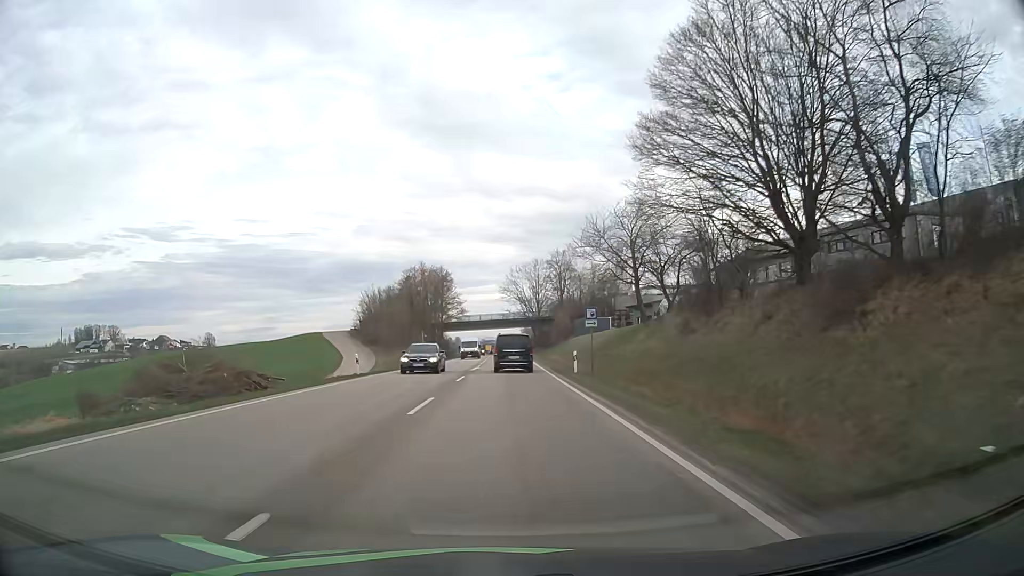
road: primary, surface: asphalt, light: Day
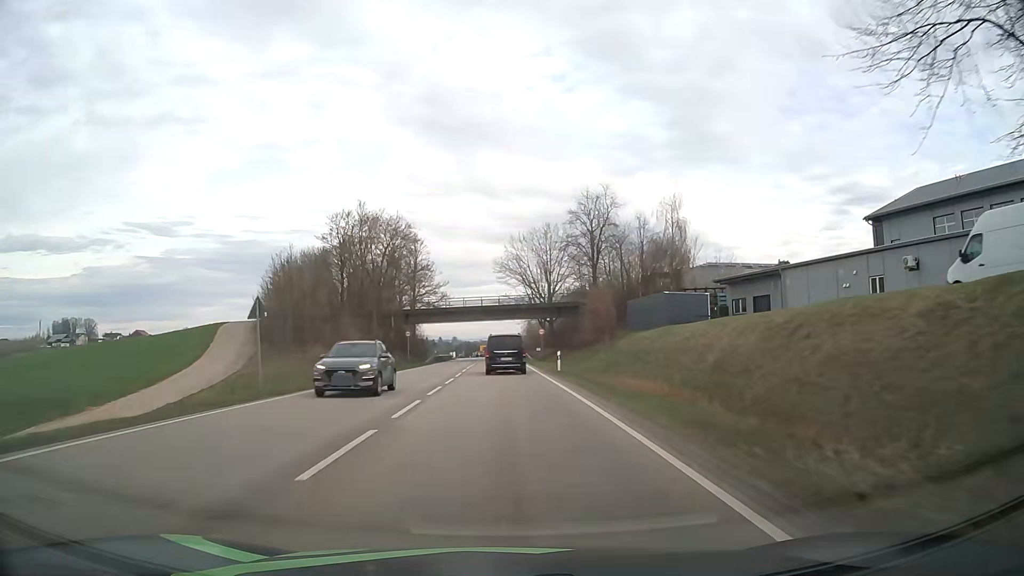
(0.0, +43.0) m; 0°
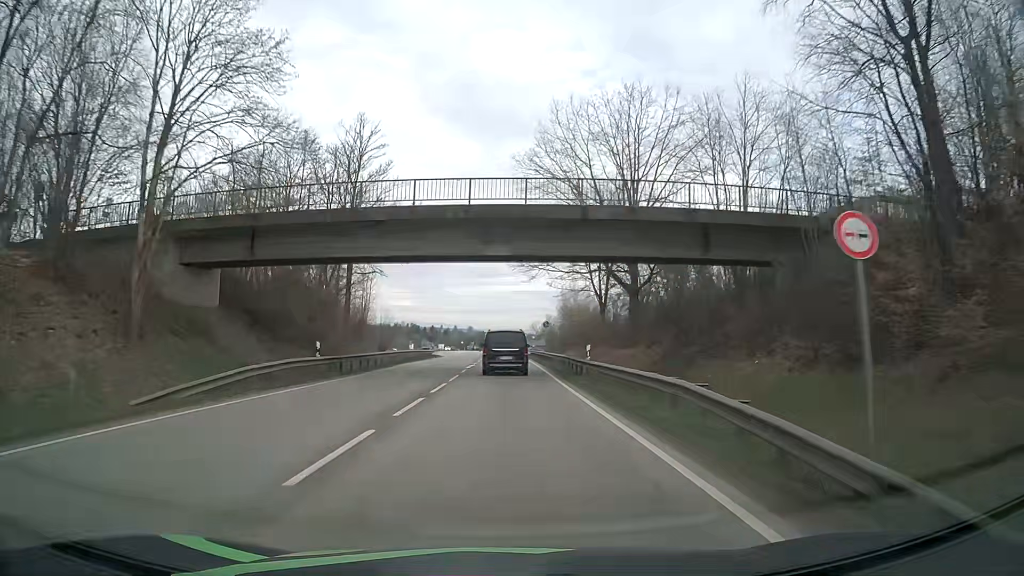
(-0.7, +54.9) m; -1°
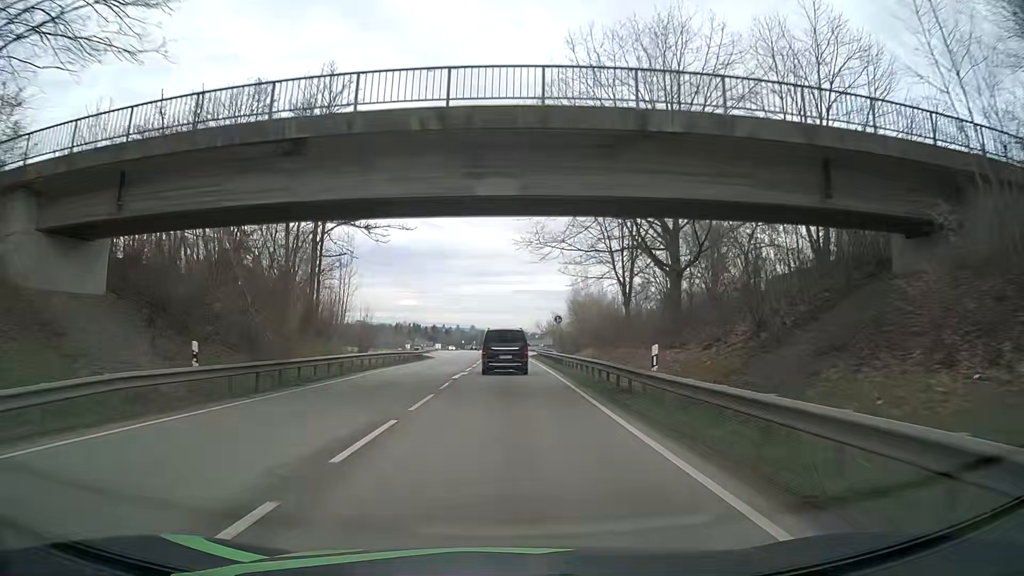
(0.0, +10.7) m; 0°
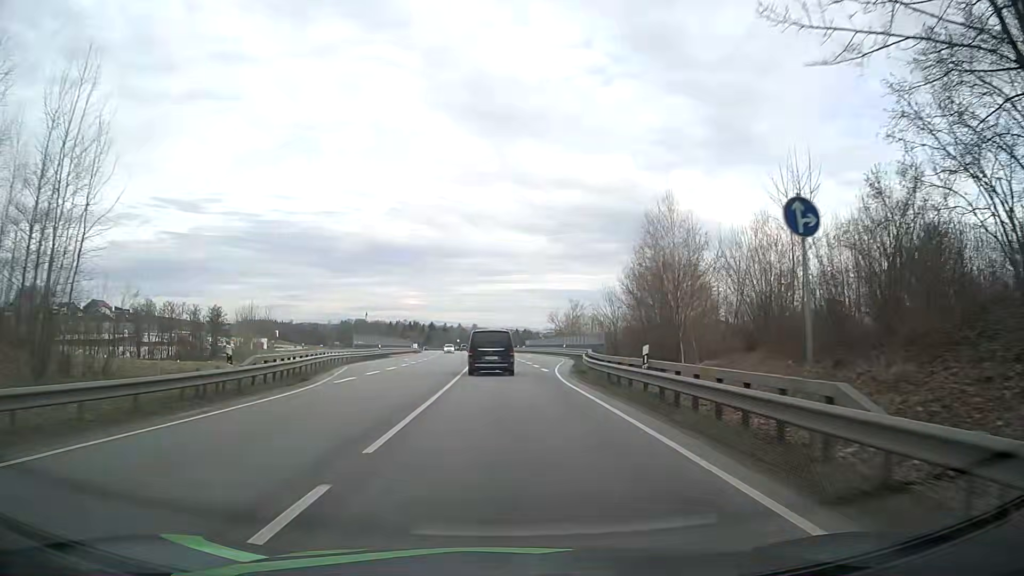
(-0.1, +41.5) m; 0°
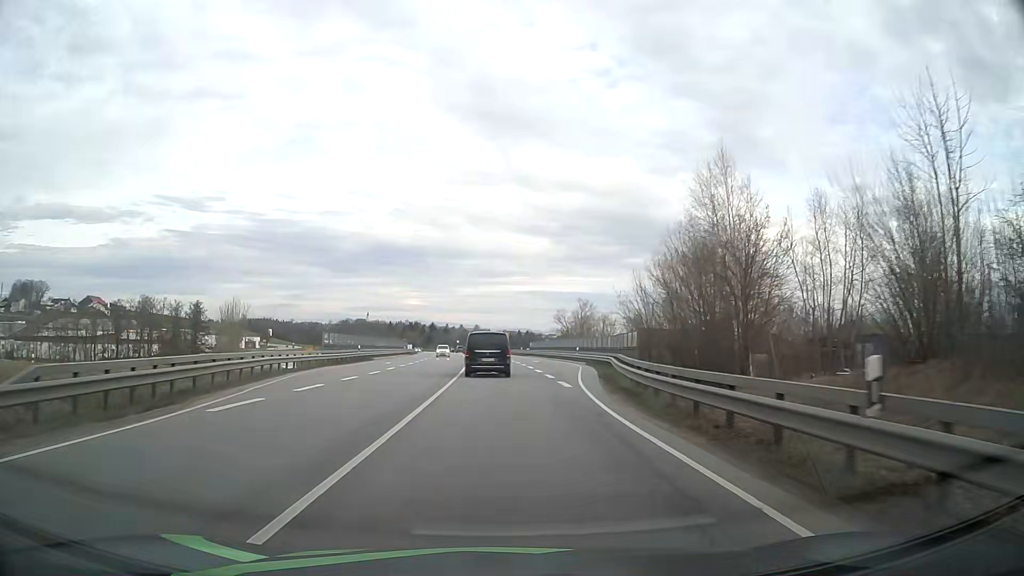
(-0.1, +10.4) m; -1°
(0, +10) (0, +20) (0, +30) (-1, +40) (-1, +50) (-1, +60) (-2, +70) (-3, +80) (-3, +90) (-4, +100) m
